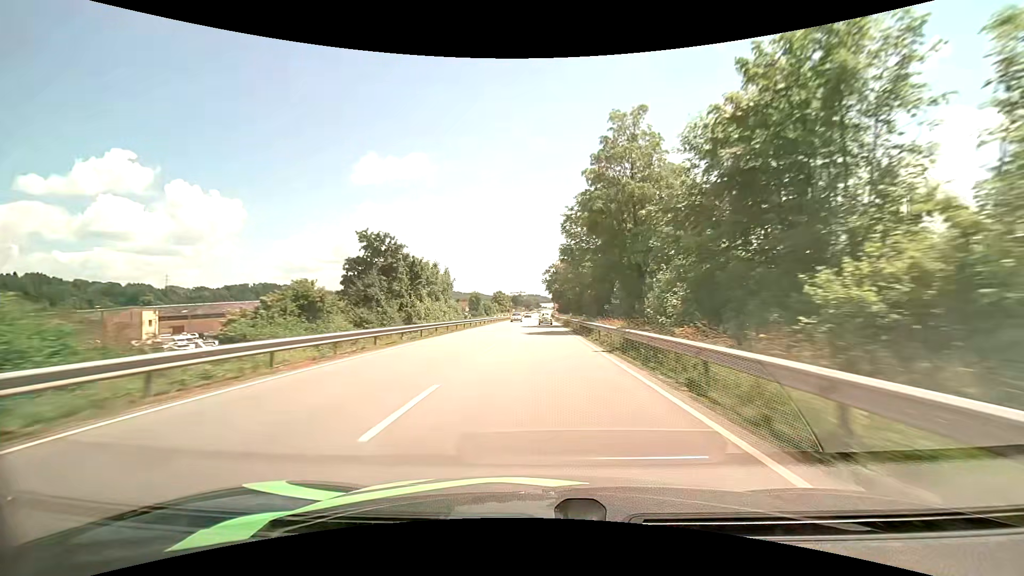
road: primary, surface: asphalt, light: Day
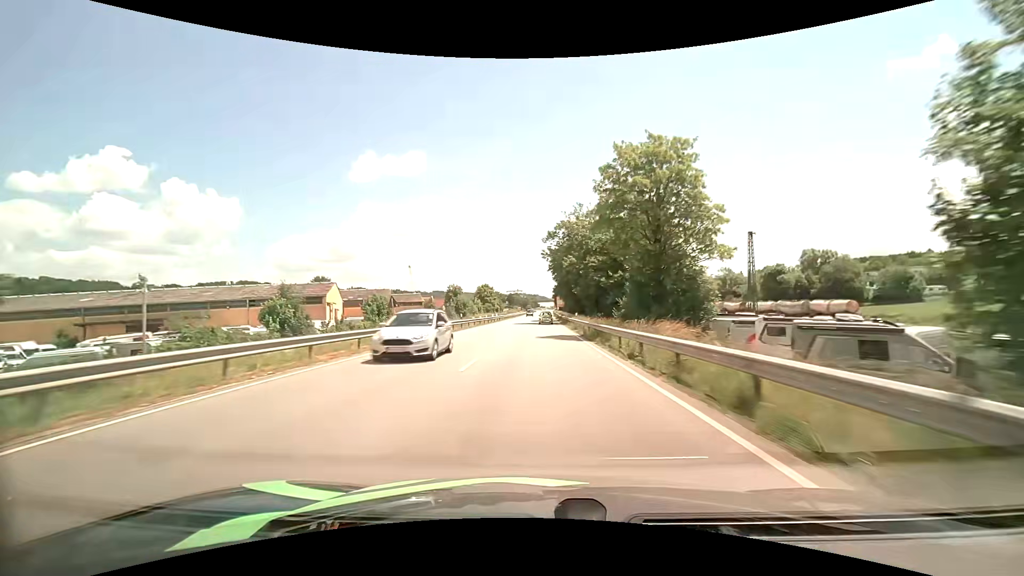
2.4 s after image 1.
(0.0, +54.0) m; 0°
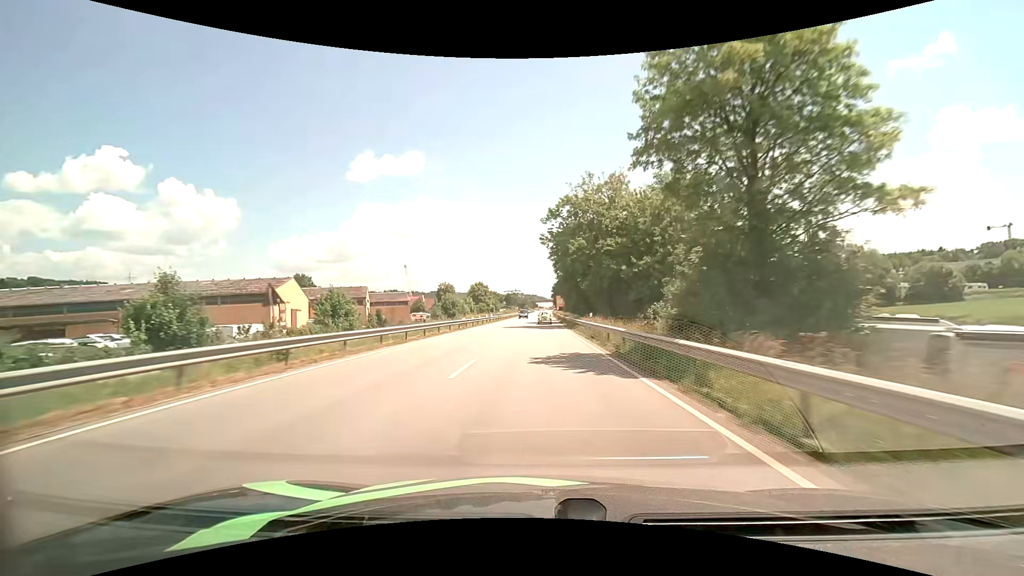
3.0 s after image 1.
(0.0, +13.3) m; 0°
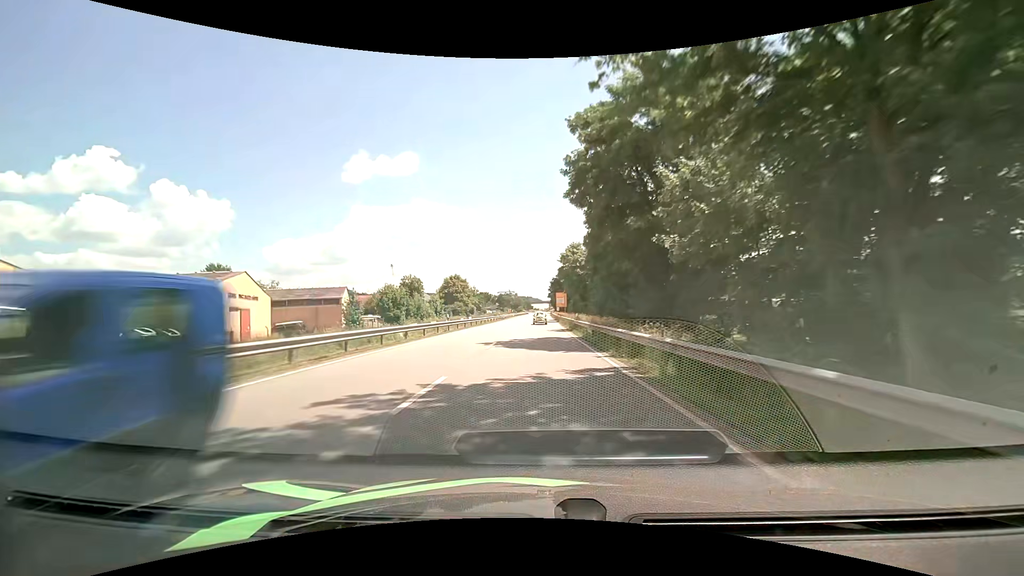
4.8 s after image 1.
(+0.2, +39.7) m; +1°
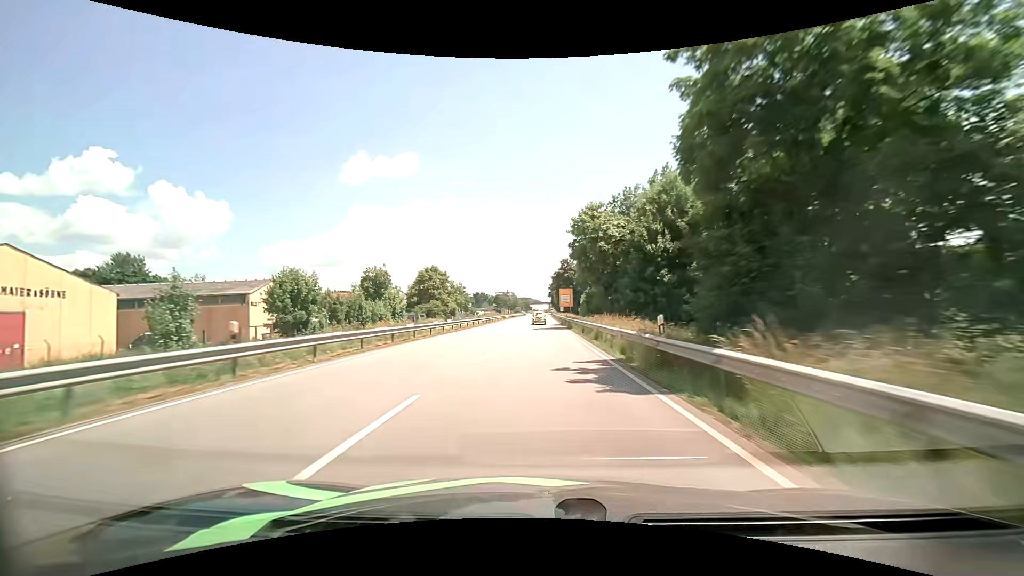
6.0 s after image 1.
(0.0, +26.6) m; 0°
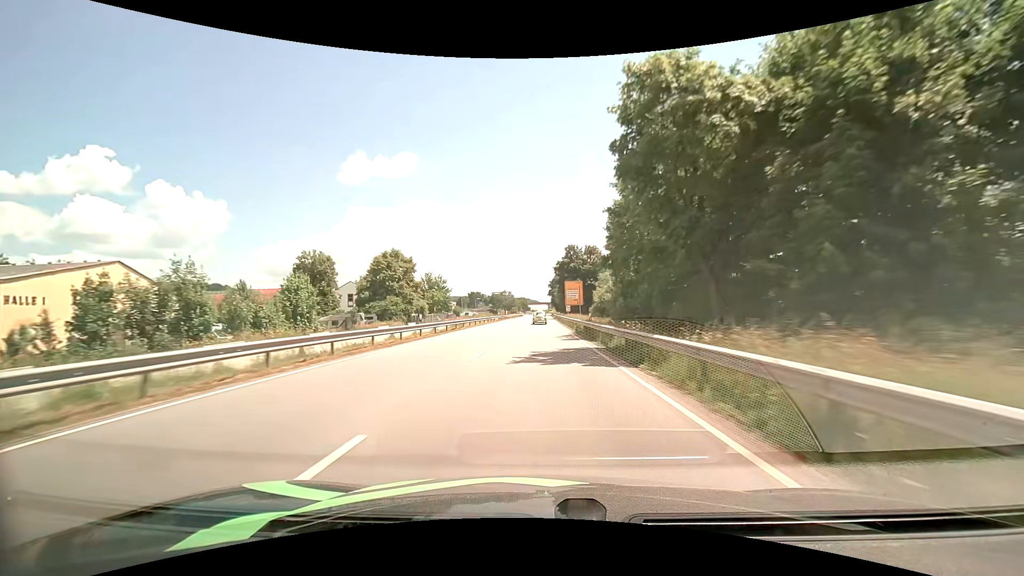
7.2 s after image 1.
(+0.1, +26.7) m; 0°
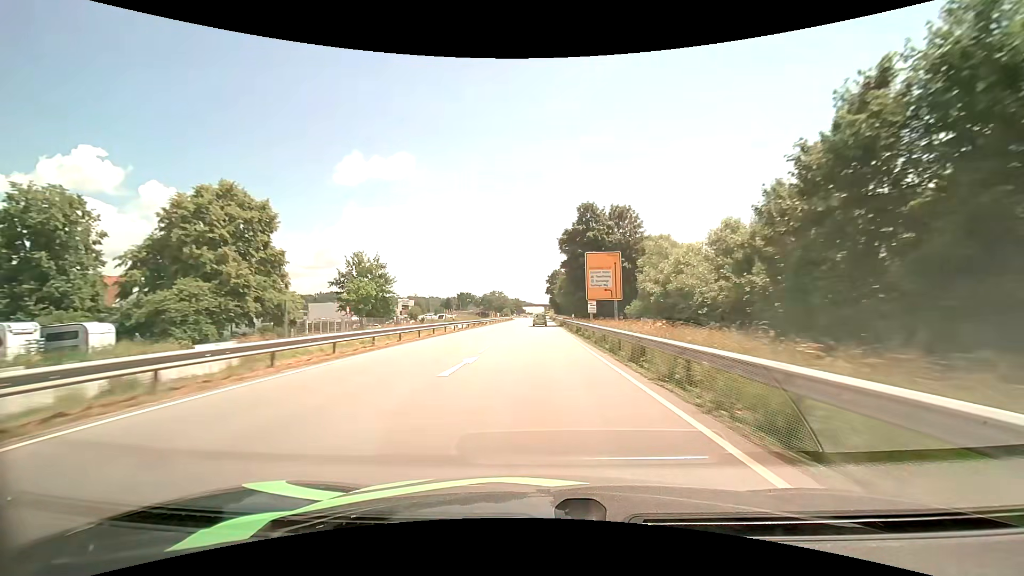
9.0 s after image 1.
(+0.2, +39.7) m; +1°
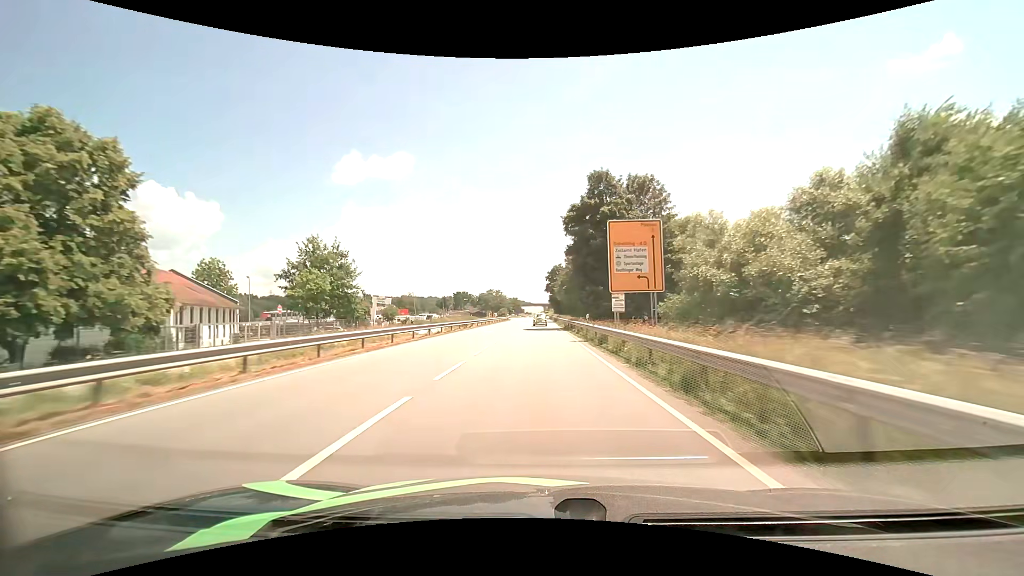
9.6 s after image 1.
(0.0, +13.2) m; 0°
(0, +10) (0, +20) (0, +30) (0, +40) (0, +50) (0, +60) (0, +70) (0, +80) (0, +90) (0, +100) m
